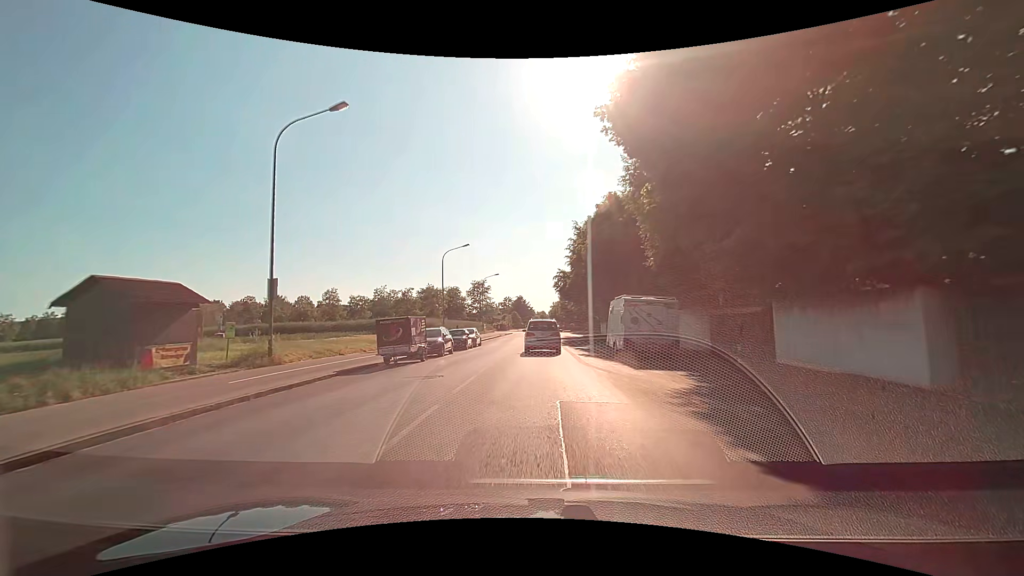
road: tertiary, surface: asphalt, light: Day
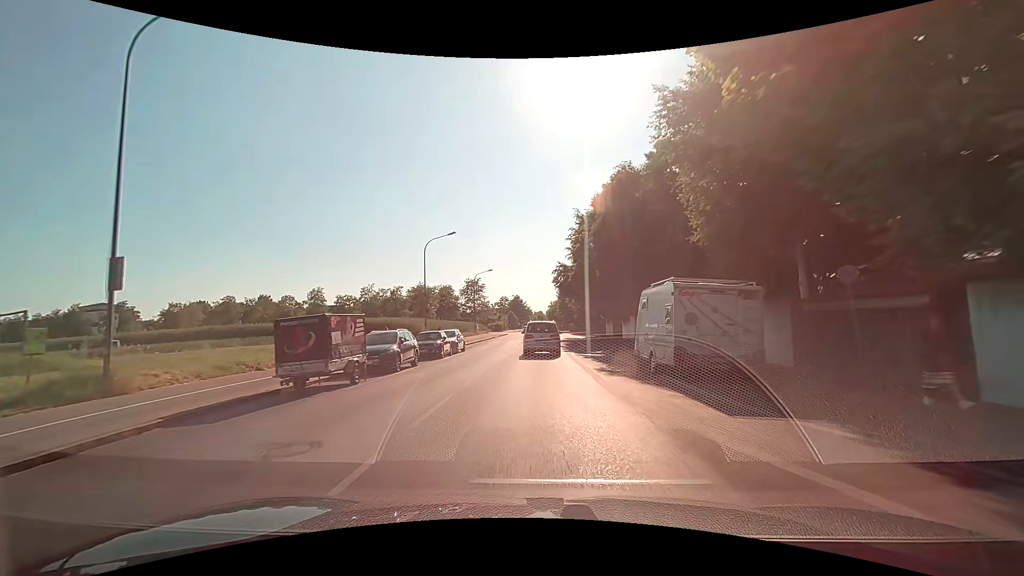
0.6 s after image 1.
(0.0, +7.6) m; 0°
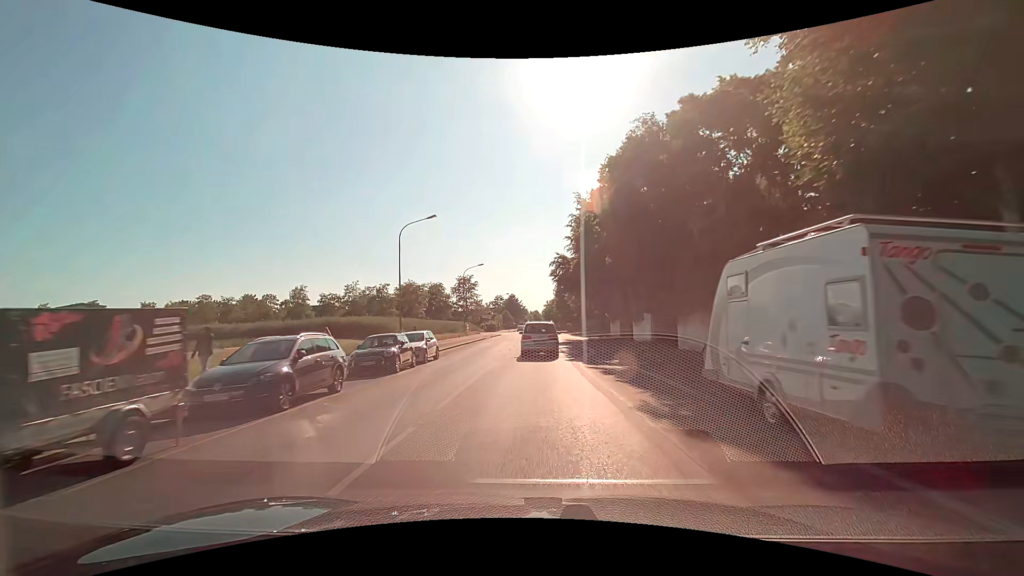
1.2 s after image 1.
(0.0, +7.4) m; 0°
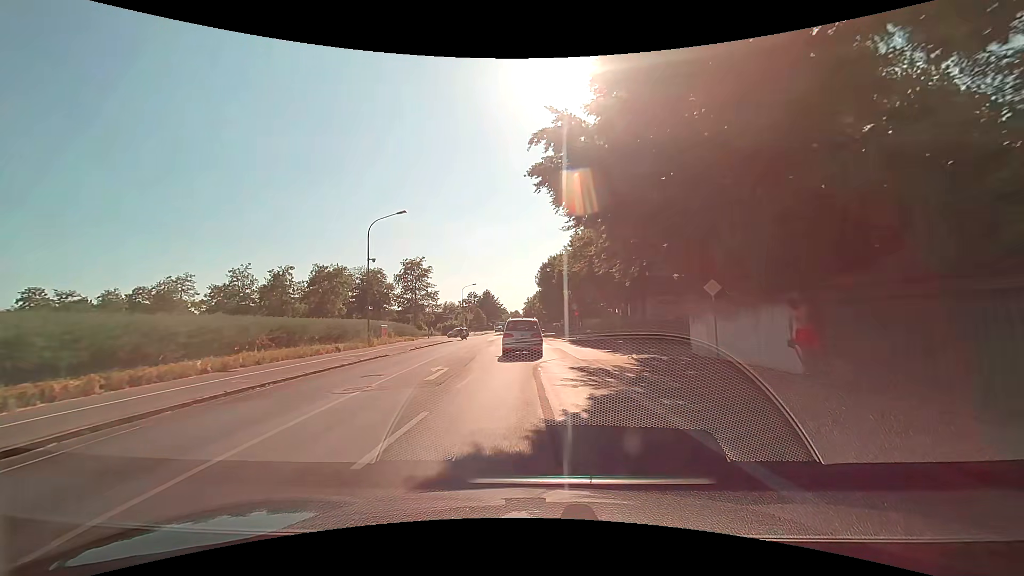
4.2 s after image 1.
(+1.0, +35.4) m; +3°
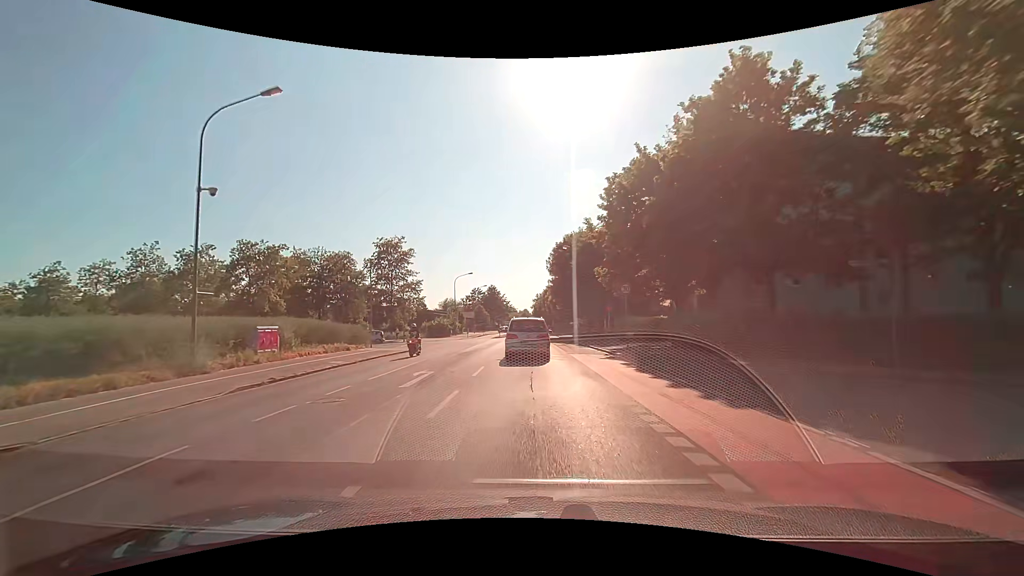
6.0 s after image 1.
(-0.3, +21.5) m; -2°
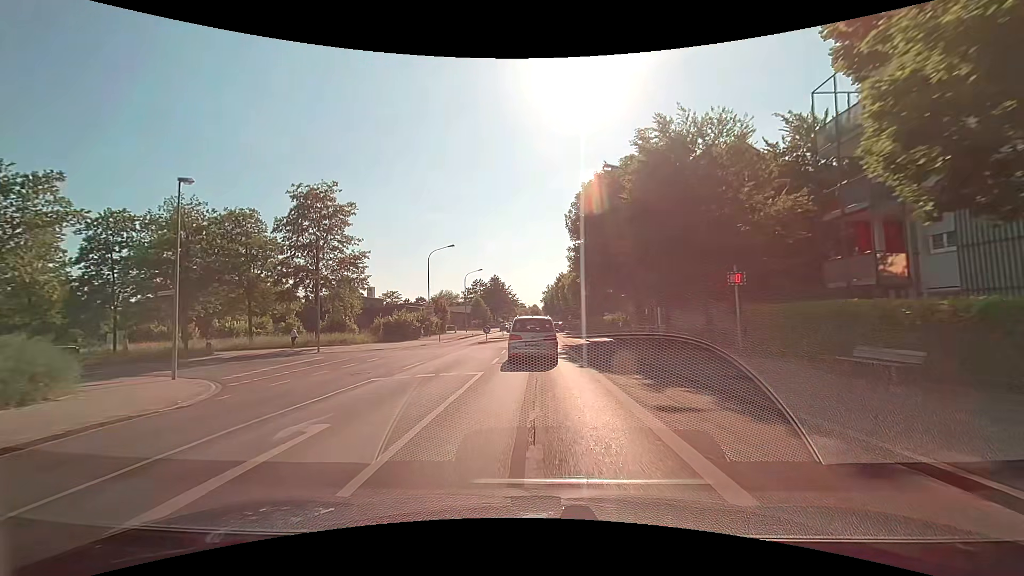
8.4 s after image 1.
(-0.2, +27.5) m; -1°
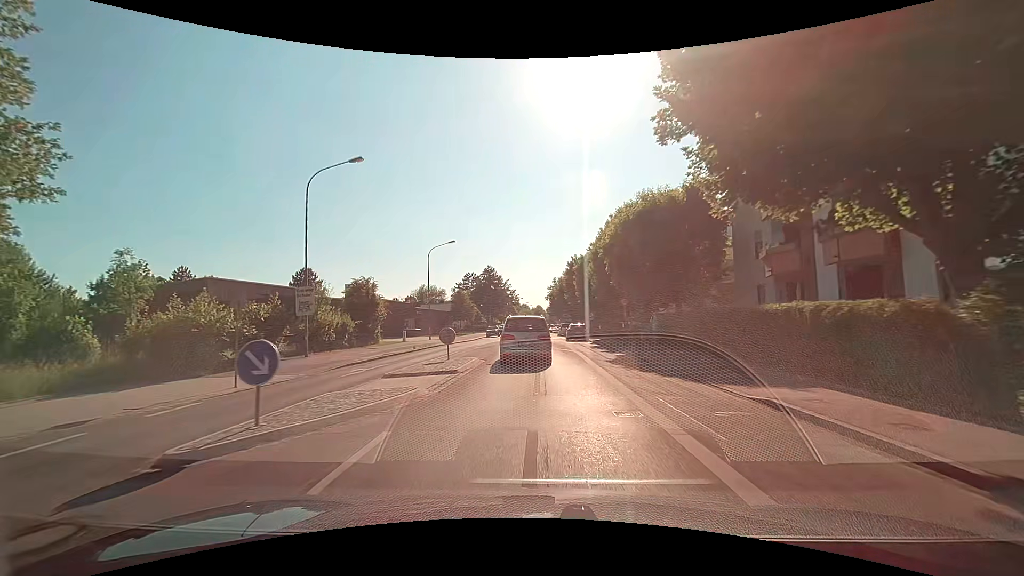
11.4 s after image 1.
(+0.2, +31.7) m; 0°
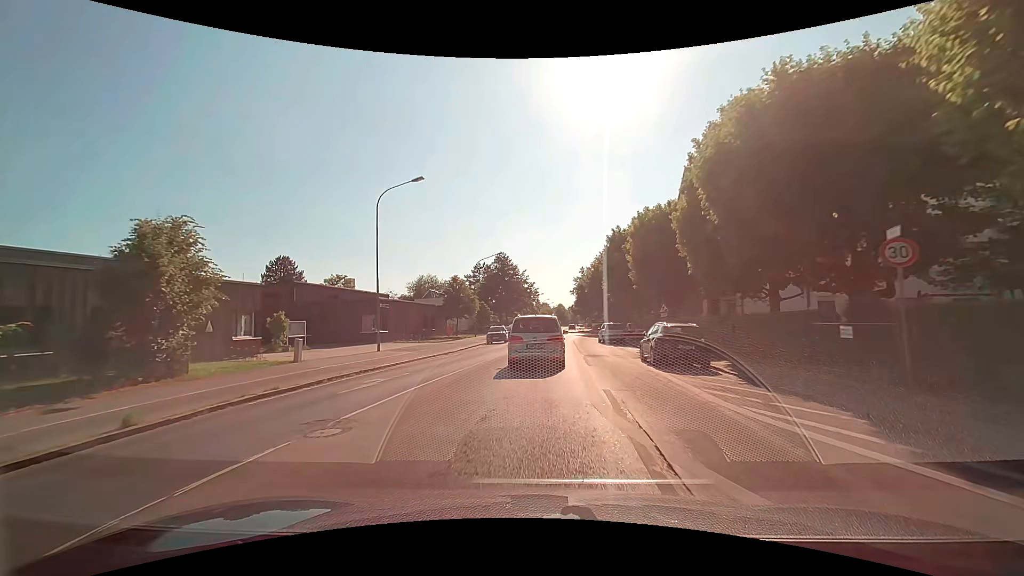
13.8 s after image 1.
(-0.5, +24.5) m; -1°
(0, +10) (0, +20) (0, +30) (+1, +40) (+1, +50) (+2, +60) (+3, +70) (+3, +80) (+4, +90) (+5, +100) m
